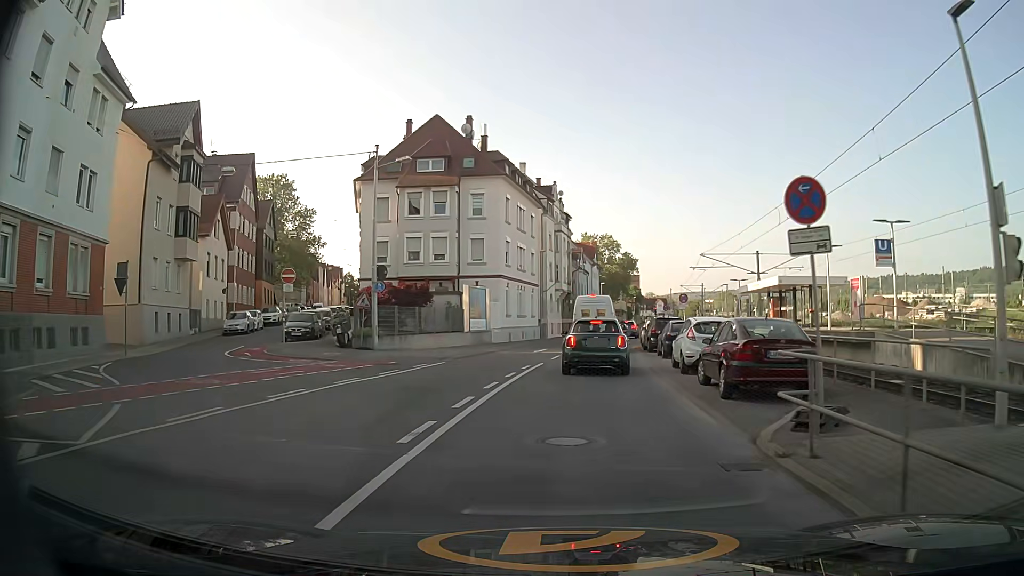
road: secondary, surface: asphalt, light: Day
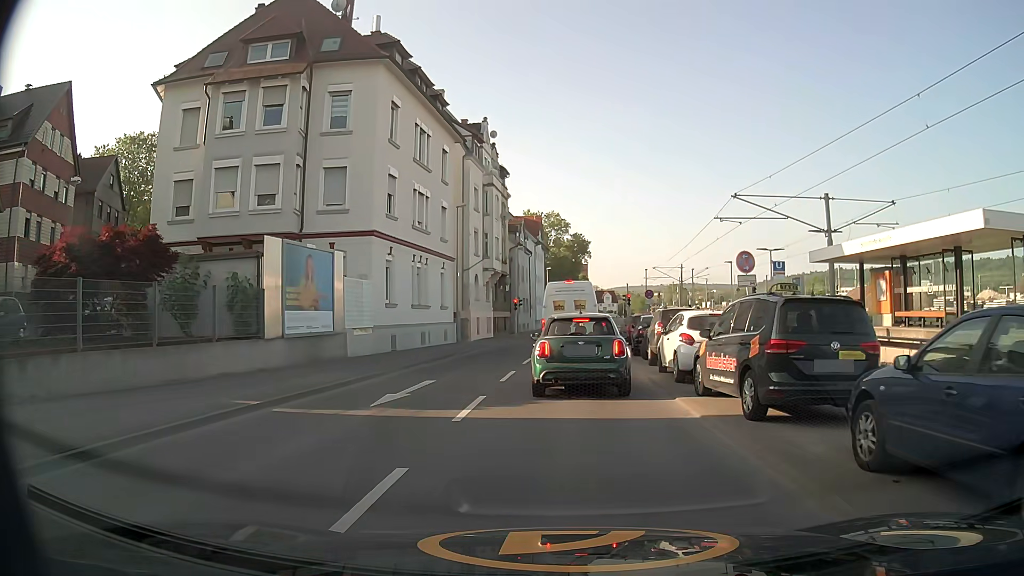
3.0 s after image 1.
(+1.0, +21.7) m; +5°
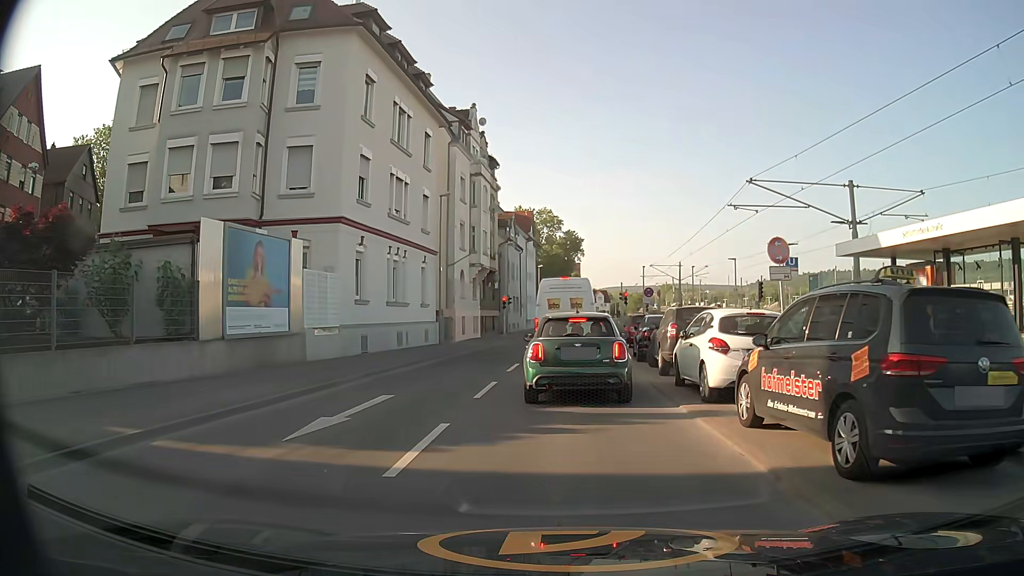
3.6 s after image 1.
(0.0, +3.2) m; 0°
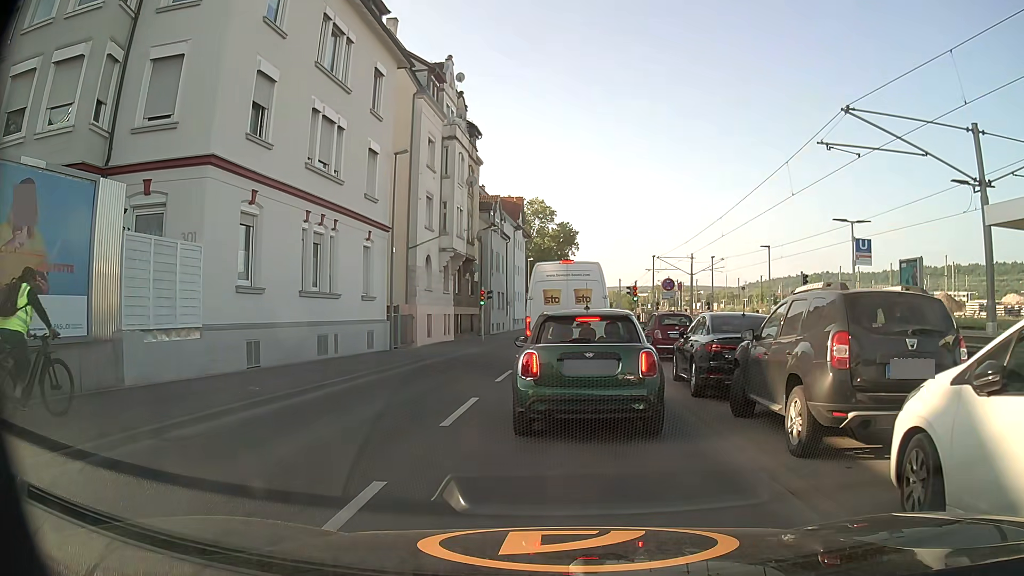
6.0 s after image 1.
(+0.2, +9.0) m; +2°
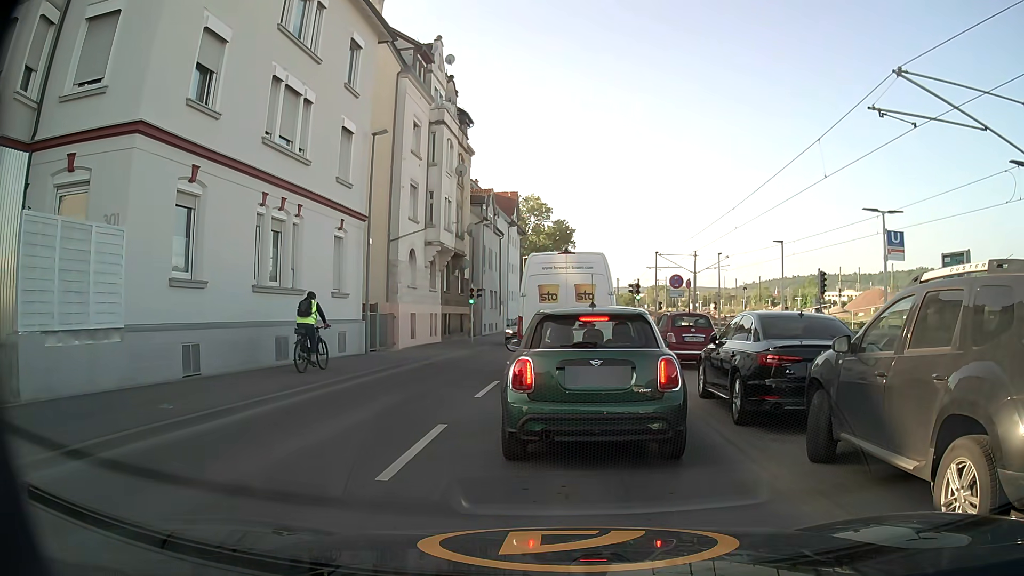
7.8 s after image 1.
(0.0, +2.8) m; +1°
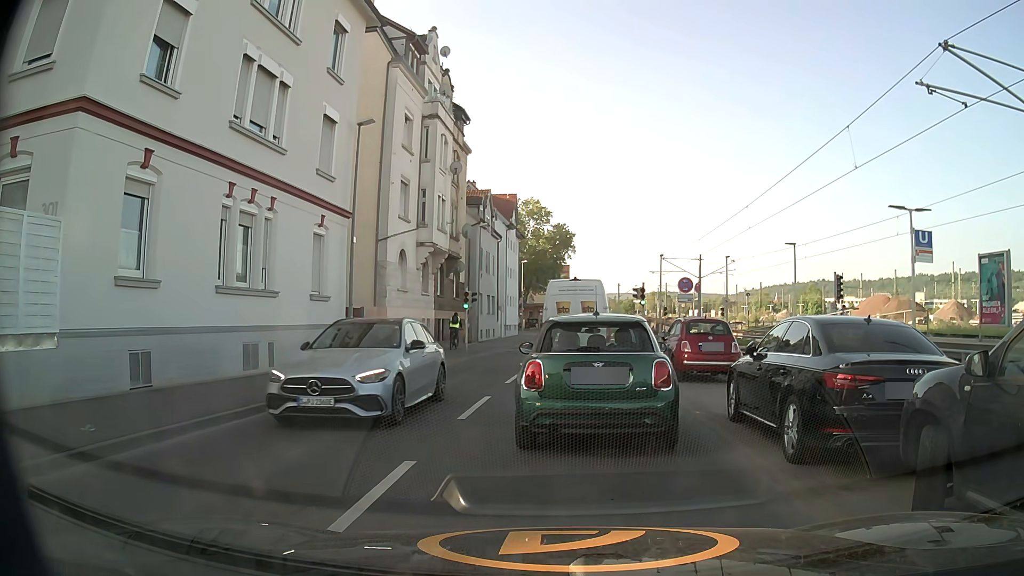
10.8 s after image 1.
(0.0, +2.0) m; 0°
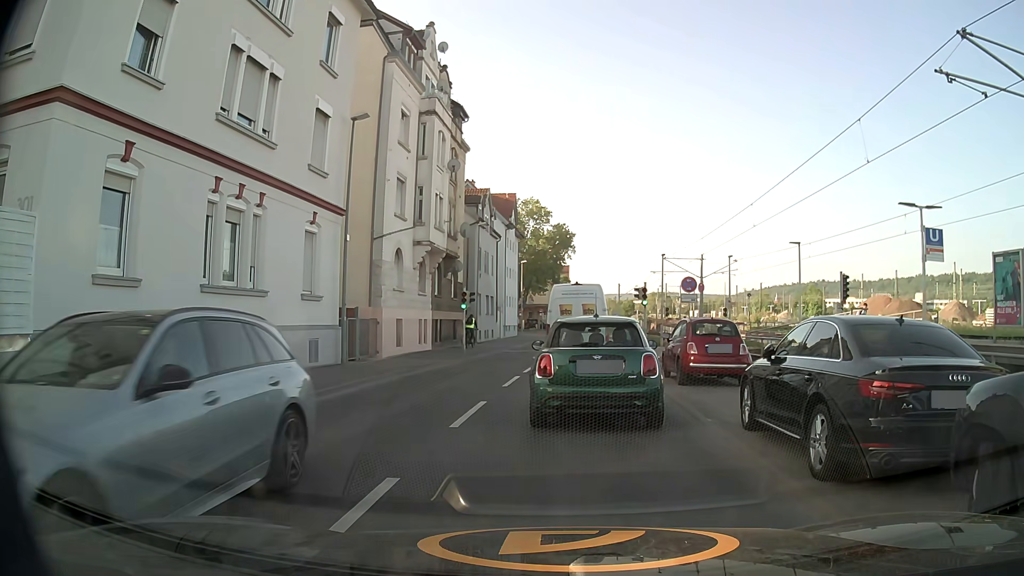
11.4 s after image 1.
(0.0, +0.8) m; +1°
